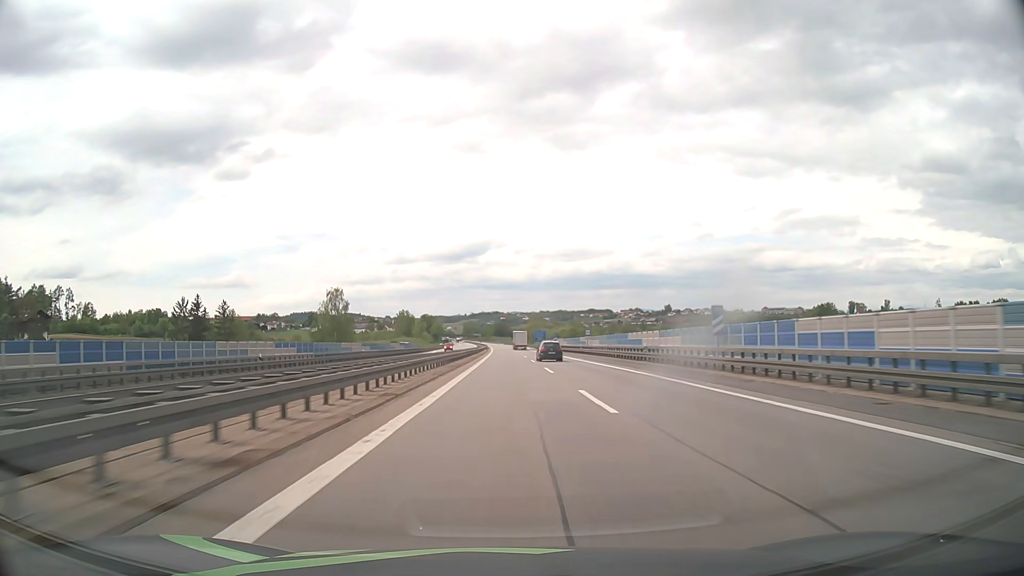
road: motorway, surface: asphalt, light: Day
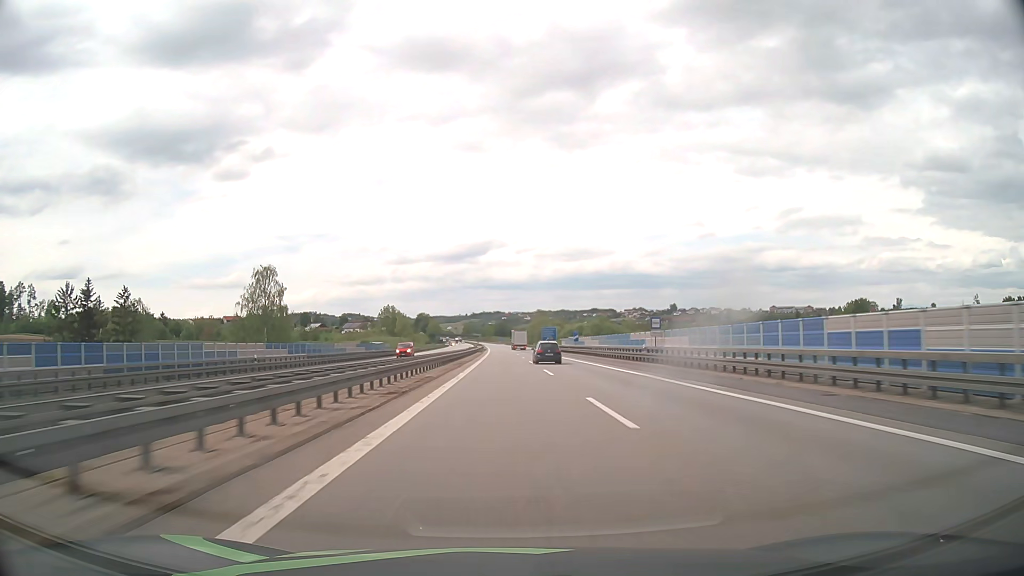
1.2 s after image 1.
(+0.1, +37.9) m; 0°
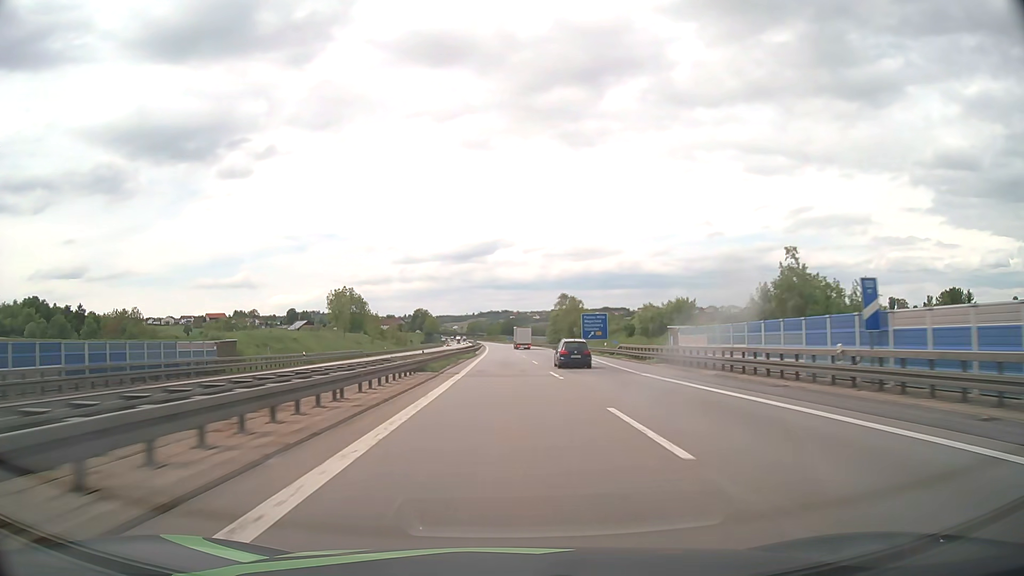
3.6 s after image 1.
(-0.6, +76.0) m; -1°
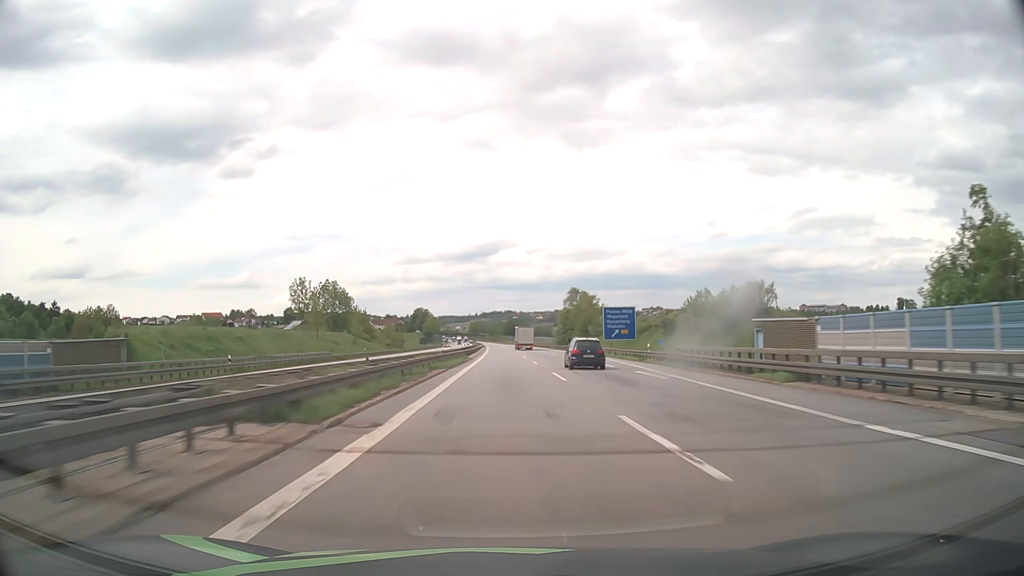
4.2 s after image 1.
(0.0, +19.0) m; 0°
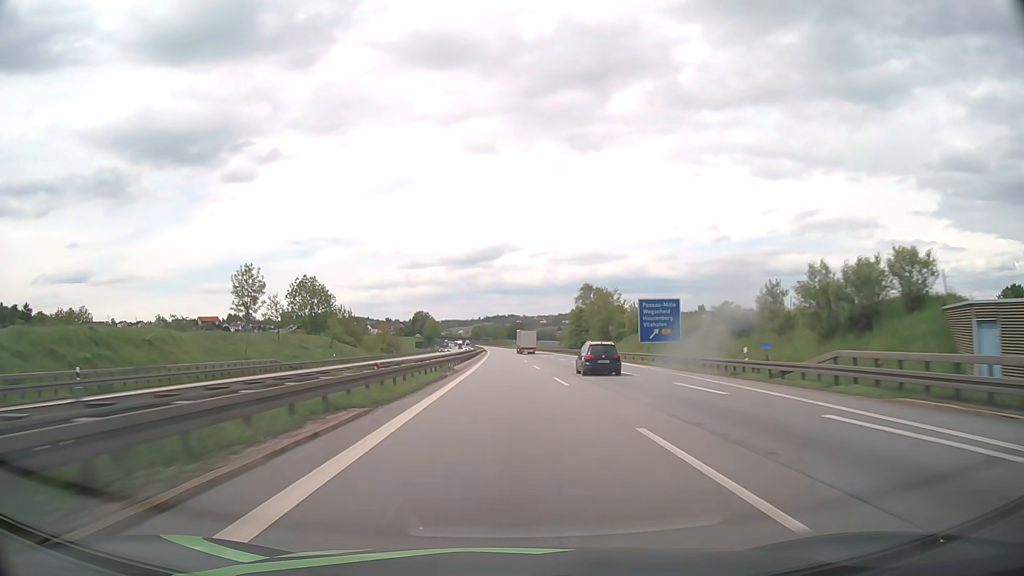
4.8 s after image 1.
(0.0, +19.0) m; 0°
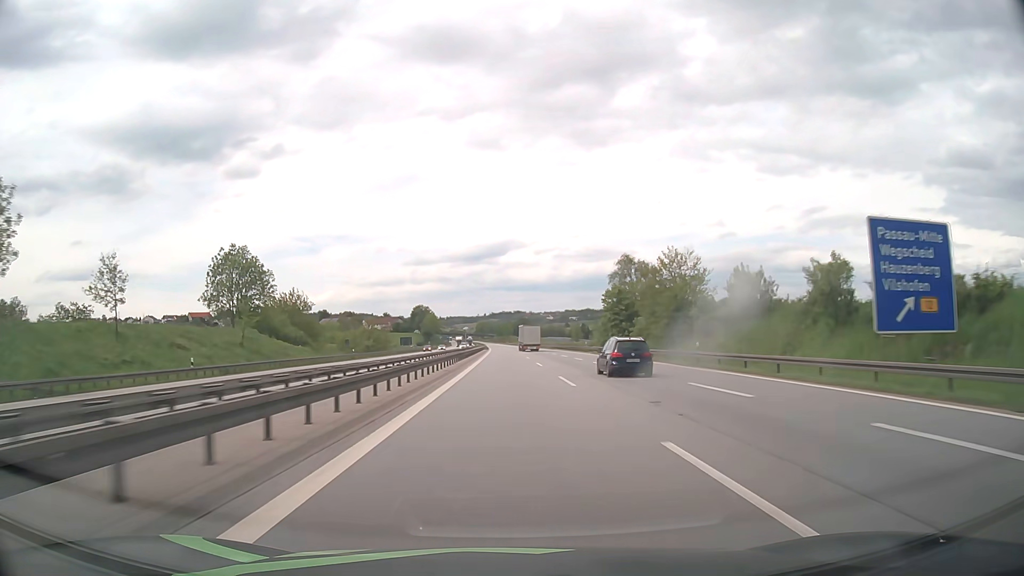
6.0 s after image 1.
(-0.1, +38.0) m; 0°
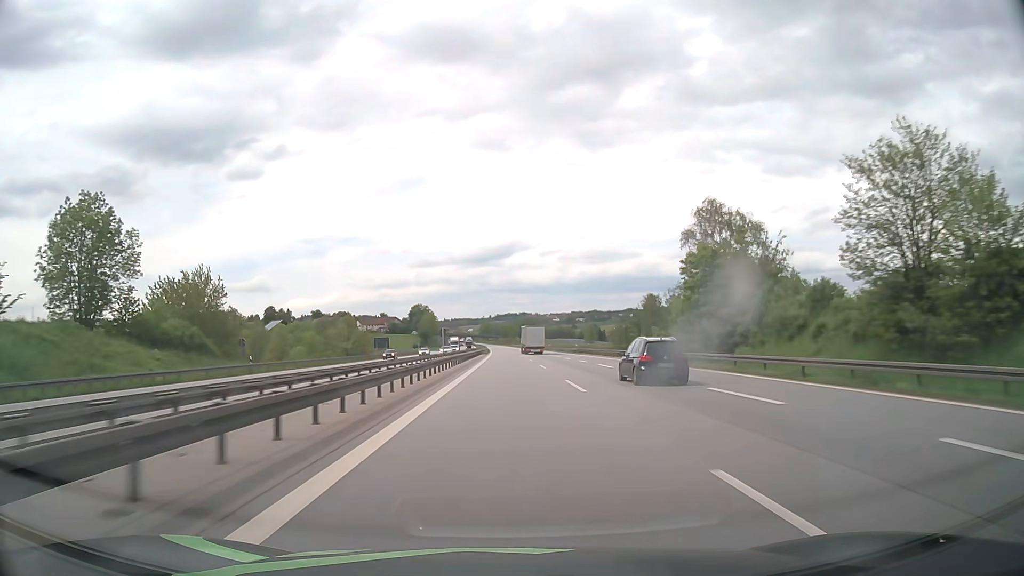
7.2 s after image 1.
(-0.2, +38.0) m; -1°
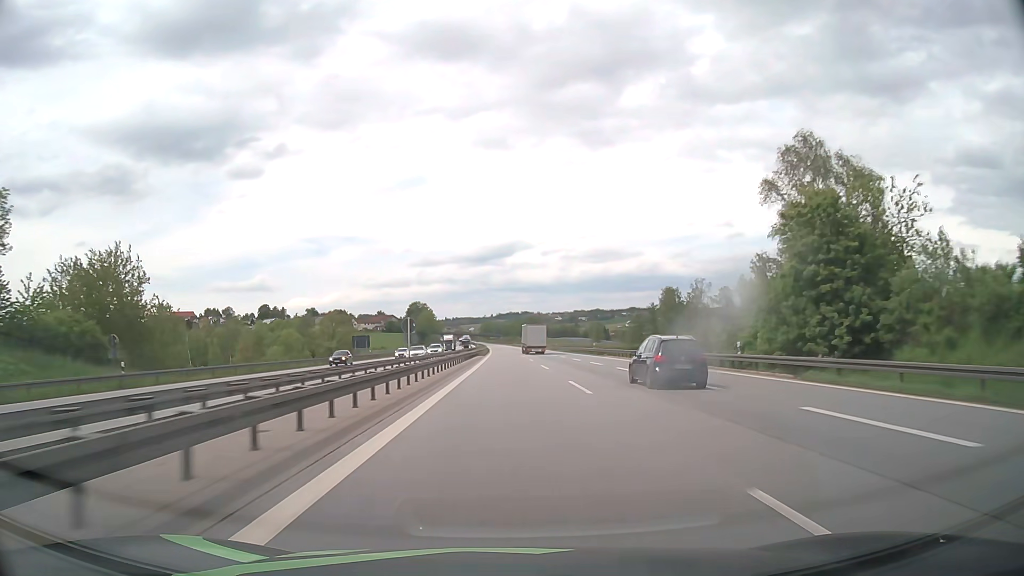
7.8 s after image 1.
(0.0, +19.0) m; 0°
